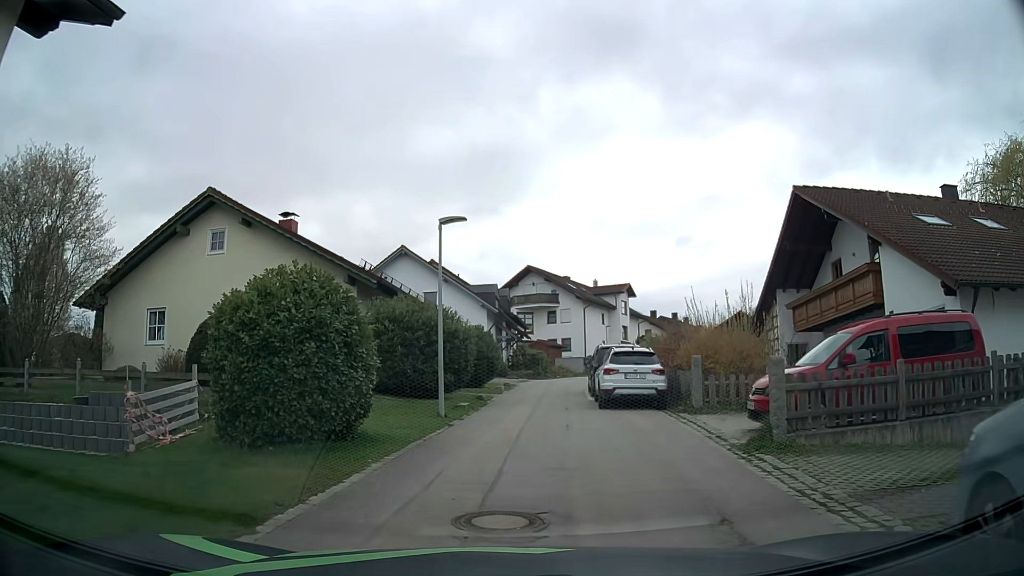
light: Day
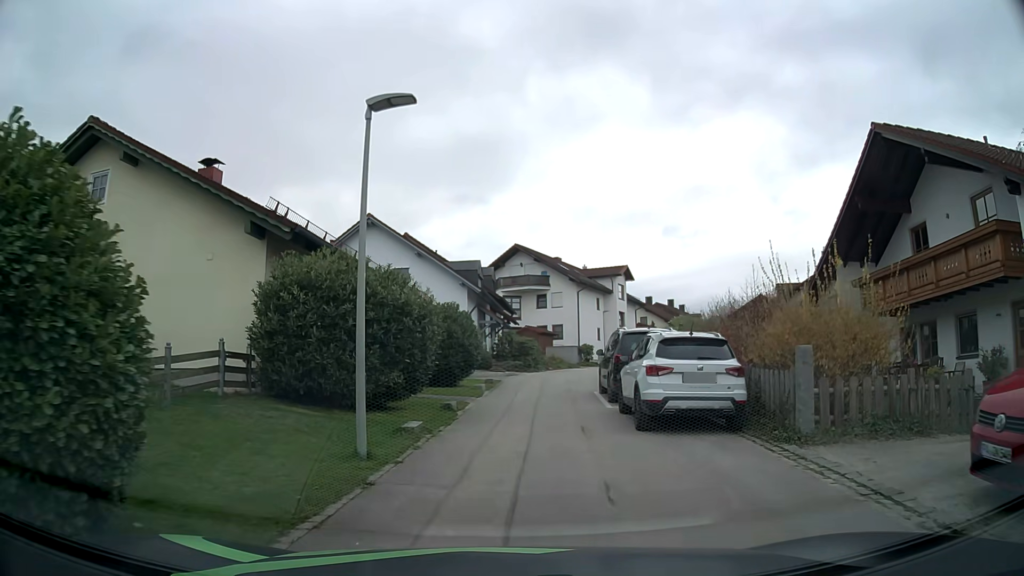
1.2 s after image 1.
(-0.2, +6.6) m; -1°
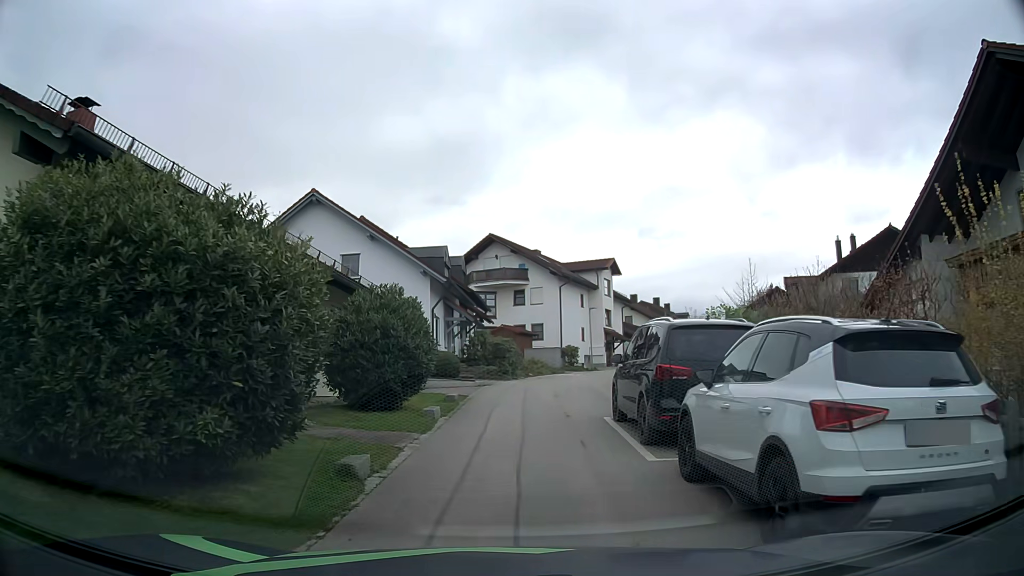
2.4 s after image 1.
(+0.2, +6.4) m; +1°
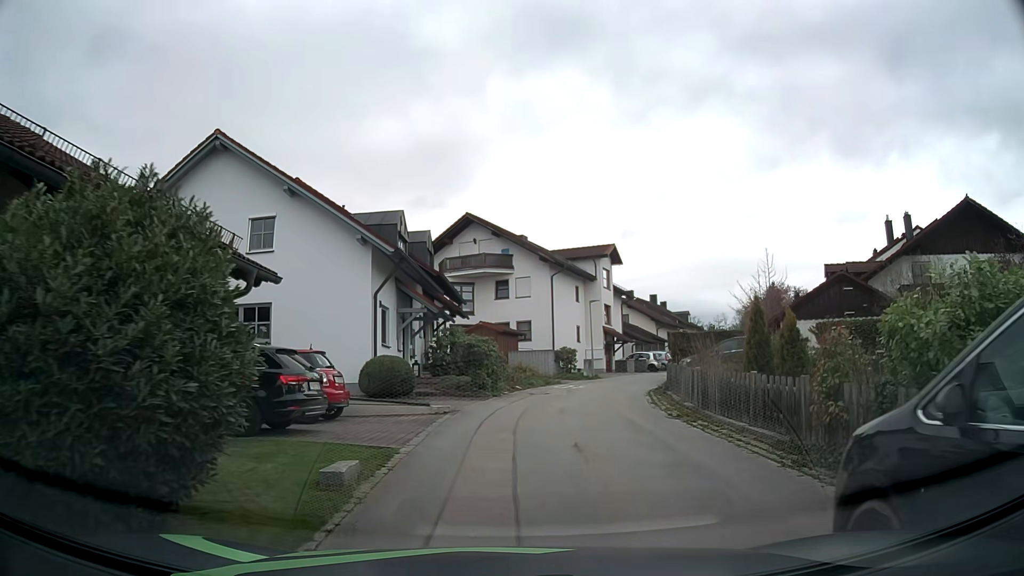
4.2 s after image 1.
(+0.2, +9.3) m; +3°
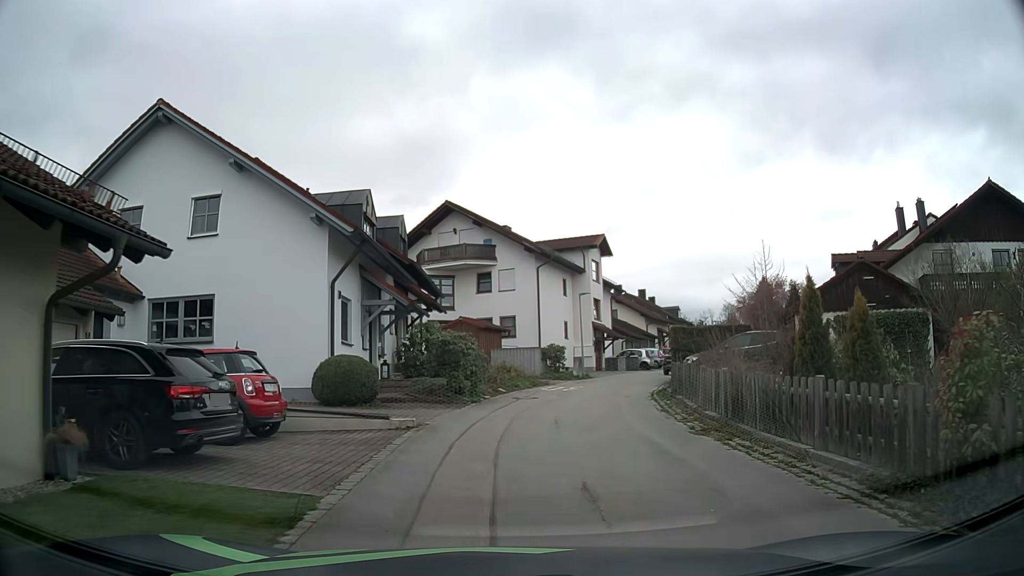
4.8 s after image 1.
(0.0, +3.1) m; 0°
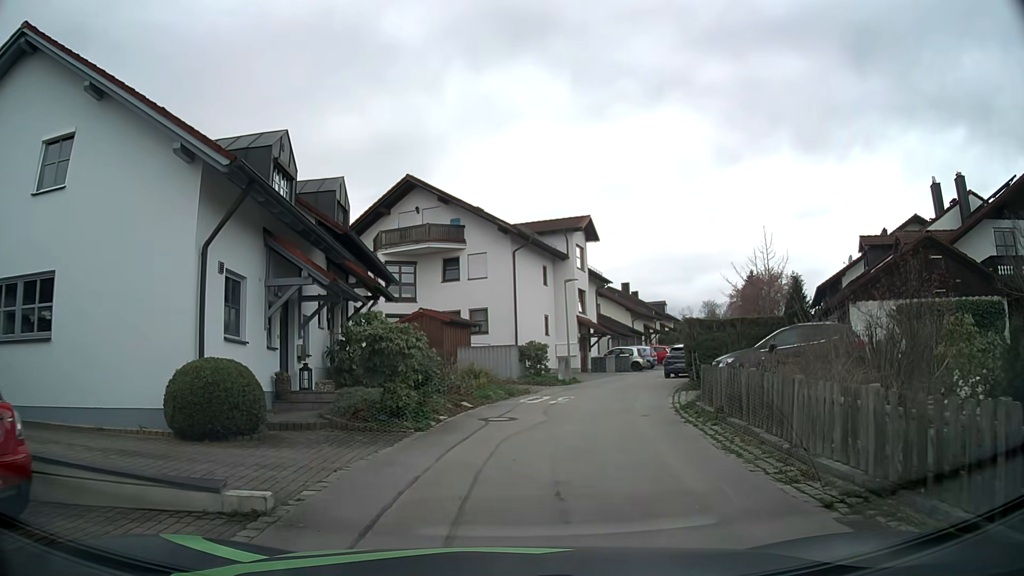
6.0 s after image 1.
(+0.2, +6.1) m; +2°
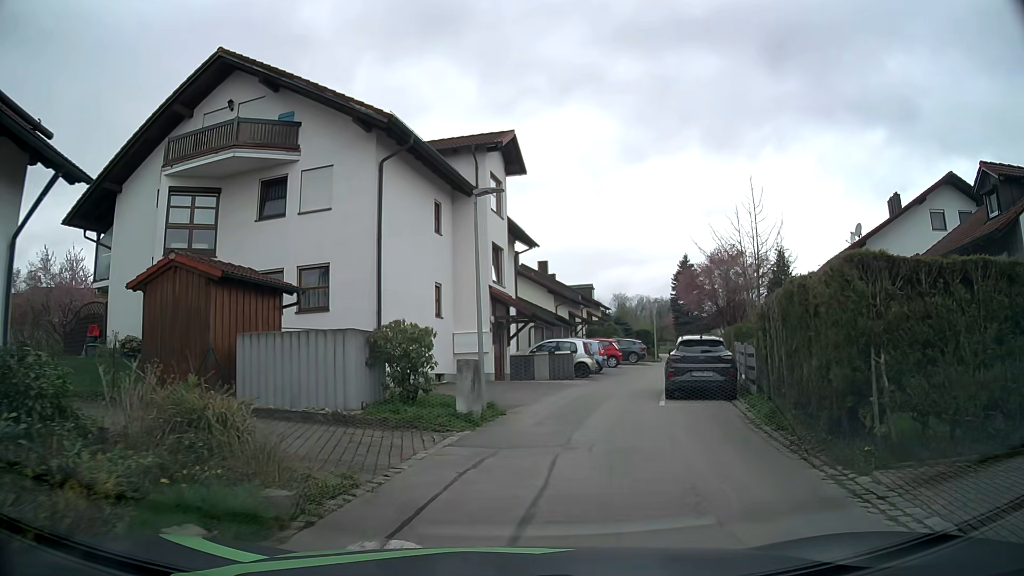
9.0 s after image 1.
(+1.0, +15.5) m; +10°
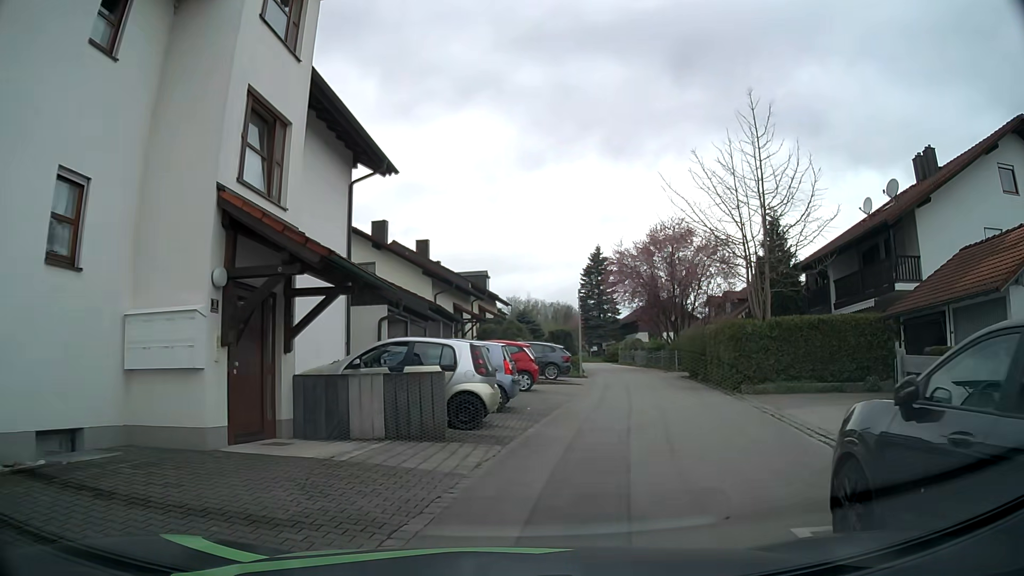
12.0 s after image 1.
(+1.1, +15.2) m; +8°
(+1, +10) (+4, +20) (+6, +29) (+7, +39) (+7, +49) (+8, +59) (+11, +69) (+20, +72) (+30, +74) (+40, +76) m
